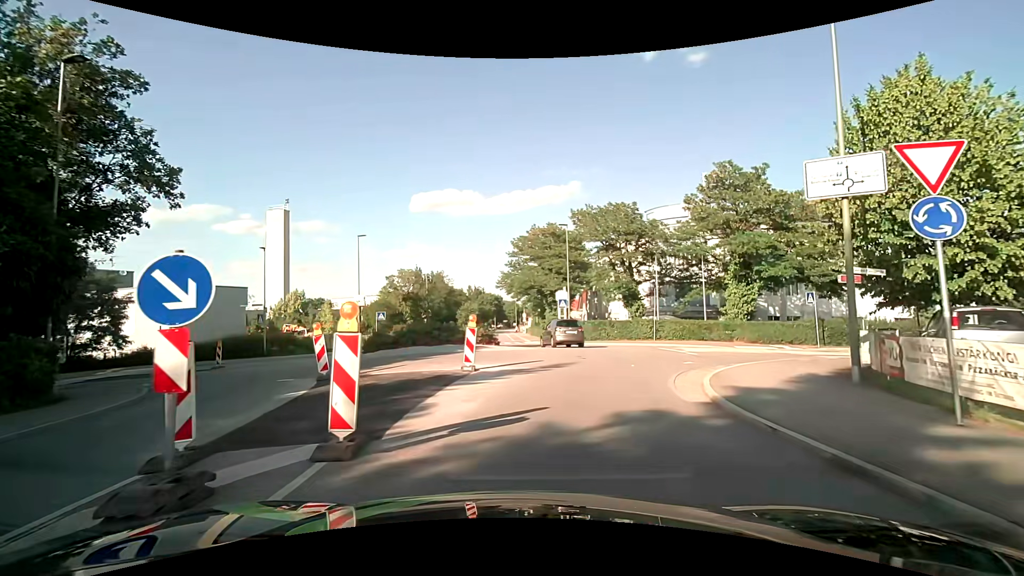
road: tertiary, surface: asphalt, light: Day
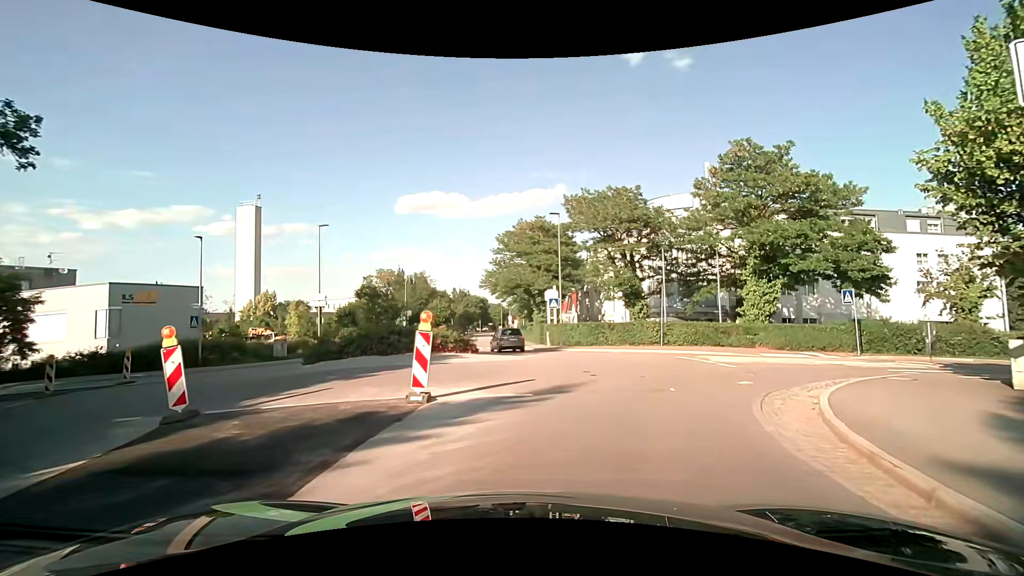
(+0.1, +5.4) m; +3°
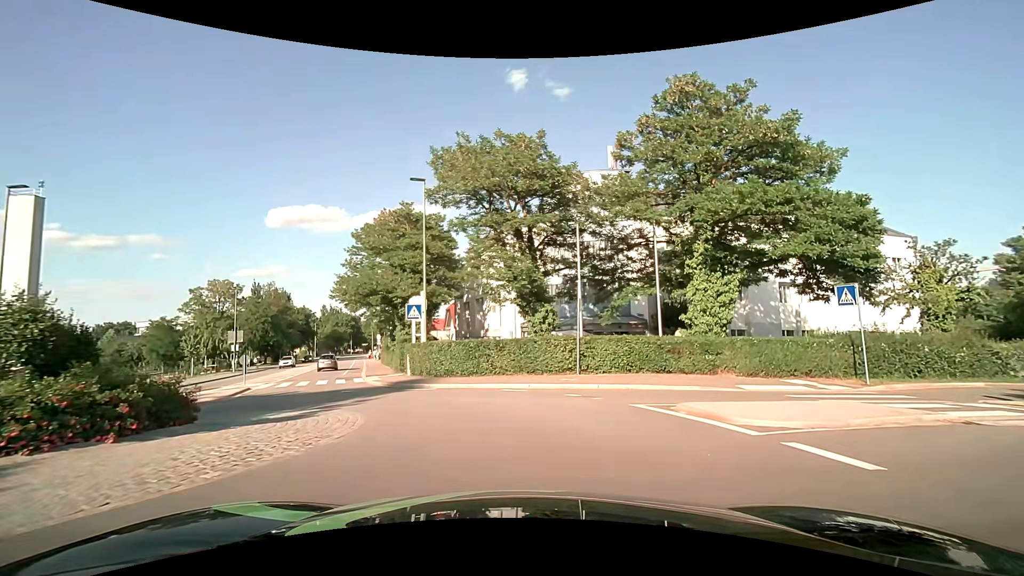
(+1.4, +12.3) m; +13°
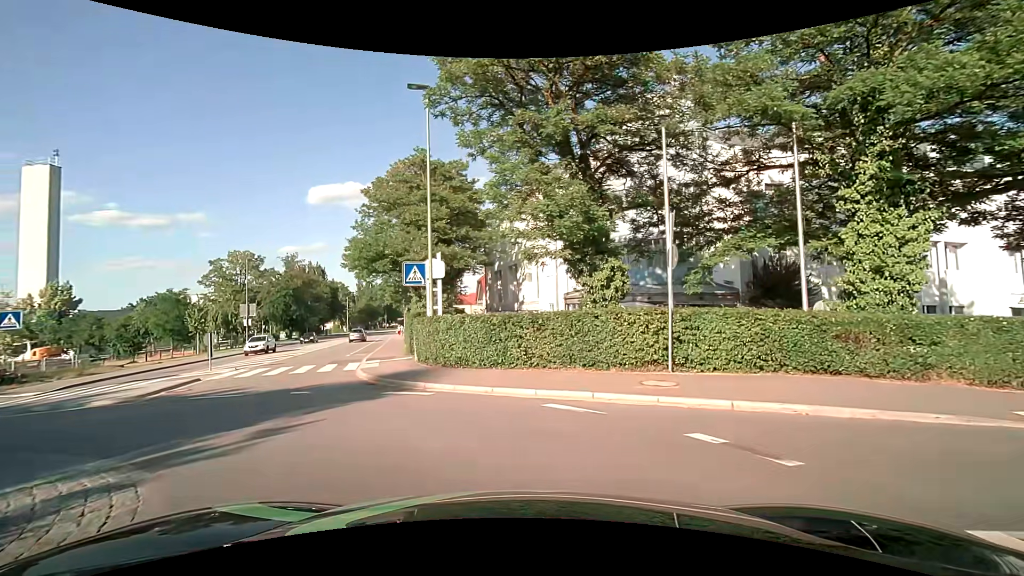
(-0.3, +7.7) m; -5°
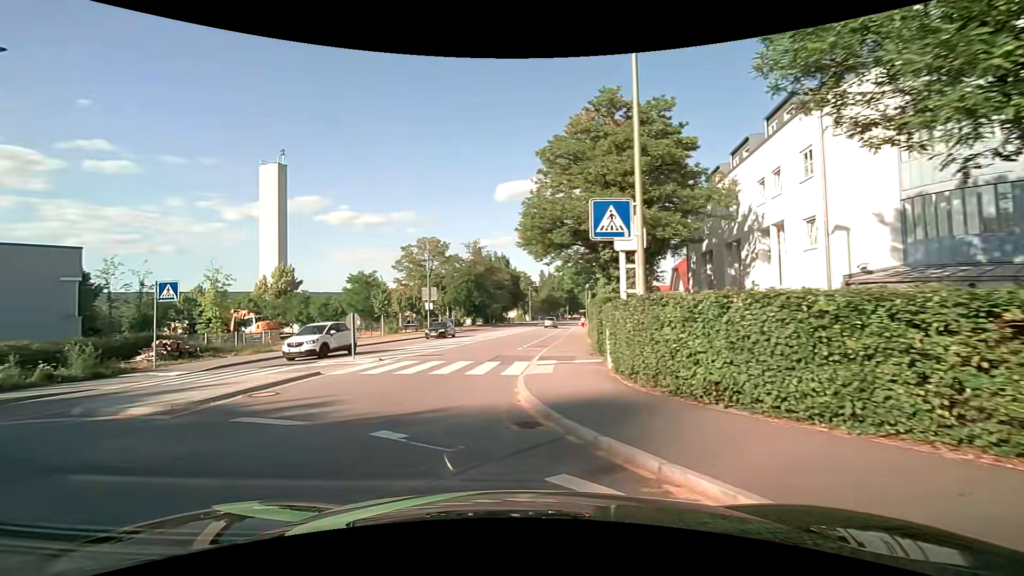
(-1.1, +7.8) m; -20°
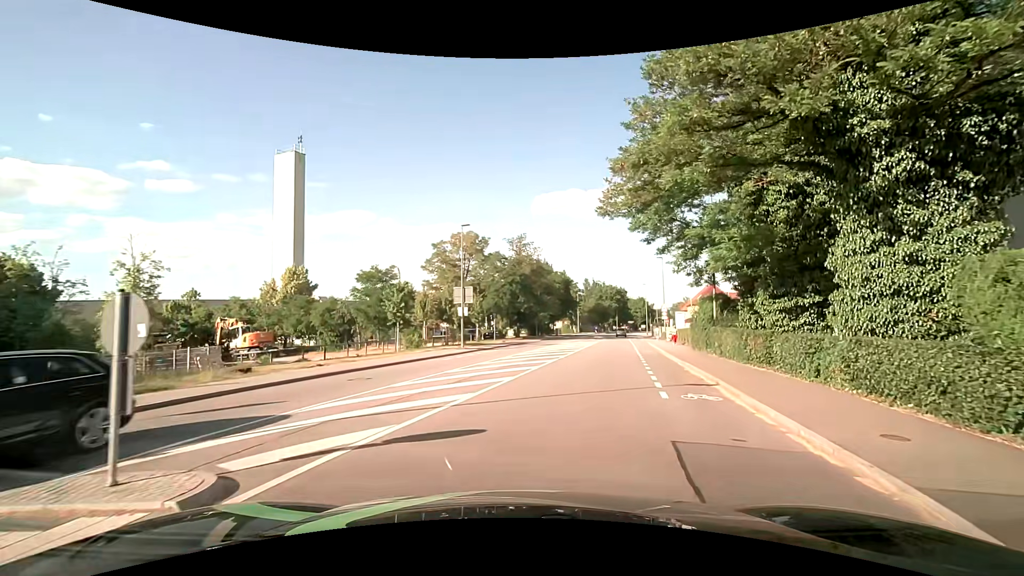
(-2.2, +14.6) m; -5°
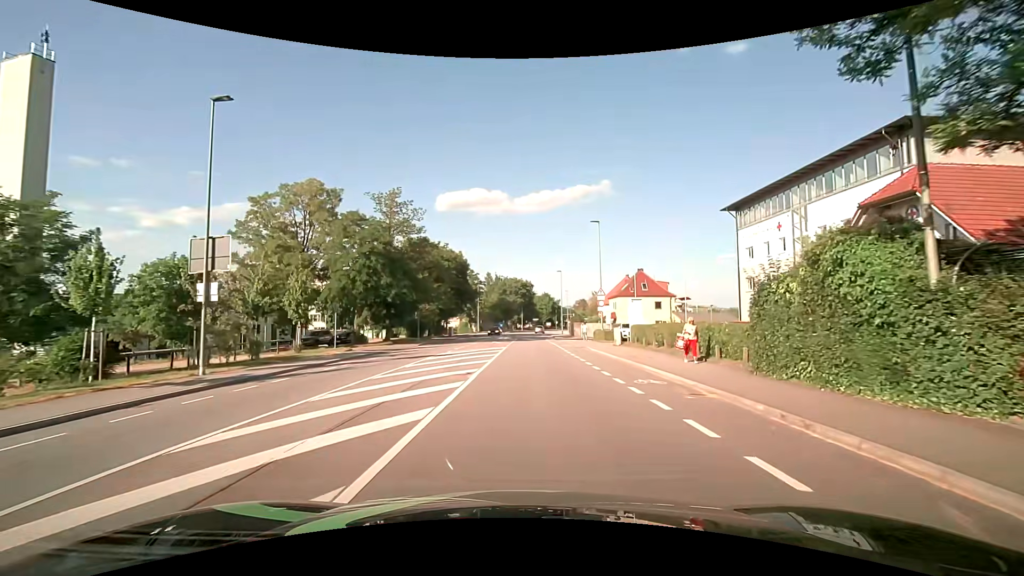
(+2.8, +22.4) m; +12°
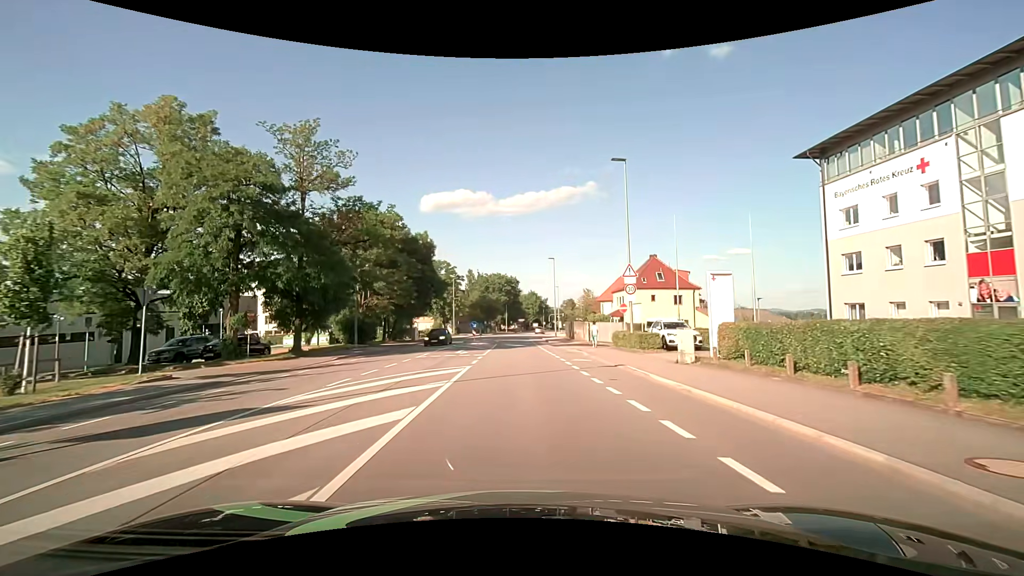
(+0.3, +16.3) m; +1°
(0, +10) (0, +20) (0, +30) (0, +40) (0, +50) (0, +60) (0, +70) (0, +80) (+1, +90) (+2, +100) m
